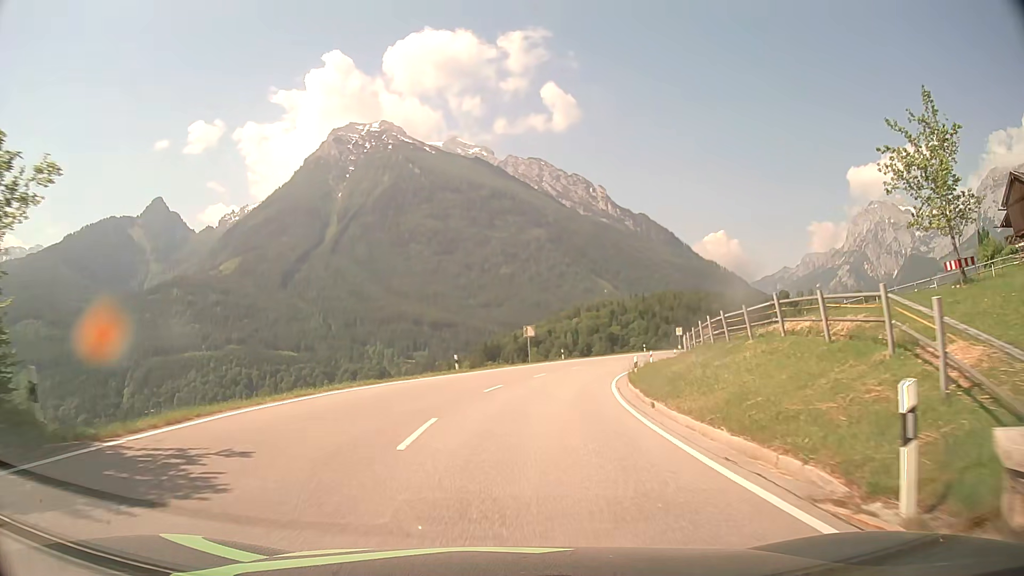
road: primary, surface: asphalt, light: Day
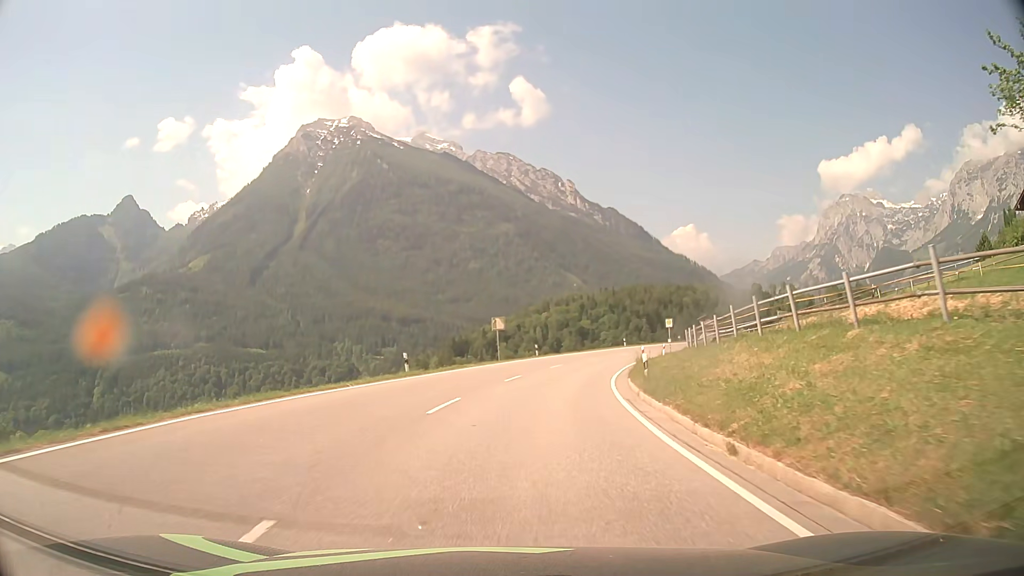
(+0.2, +7.7) m; +3°
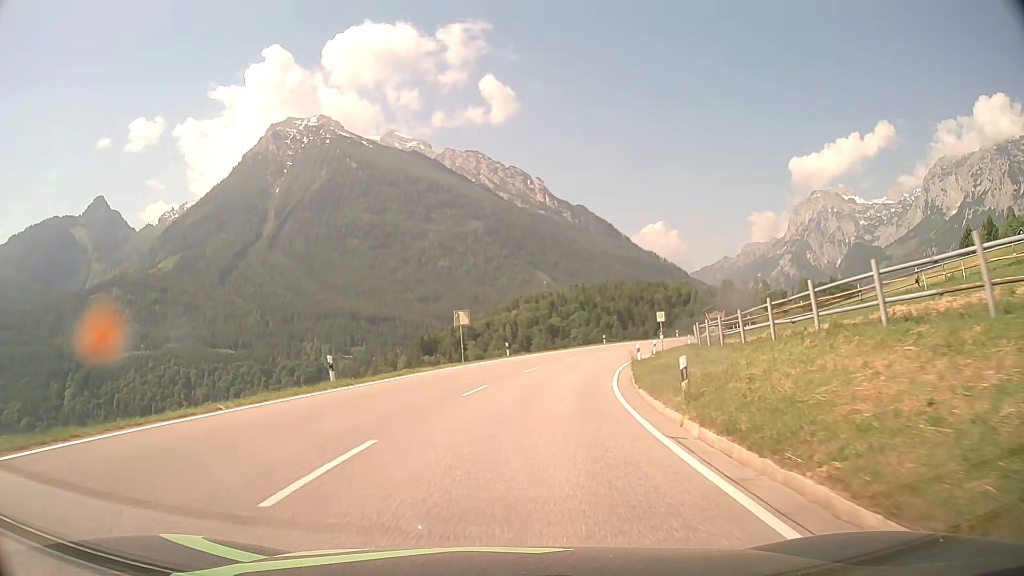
(+0.2, +7.6) m; +3°
